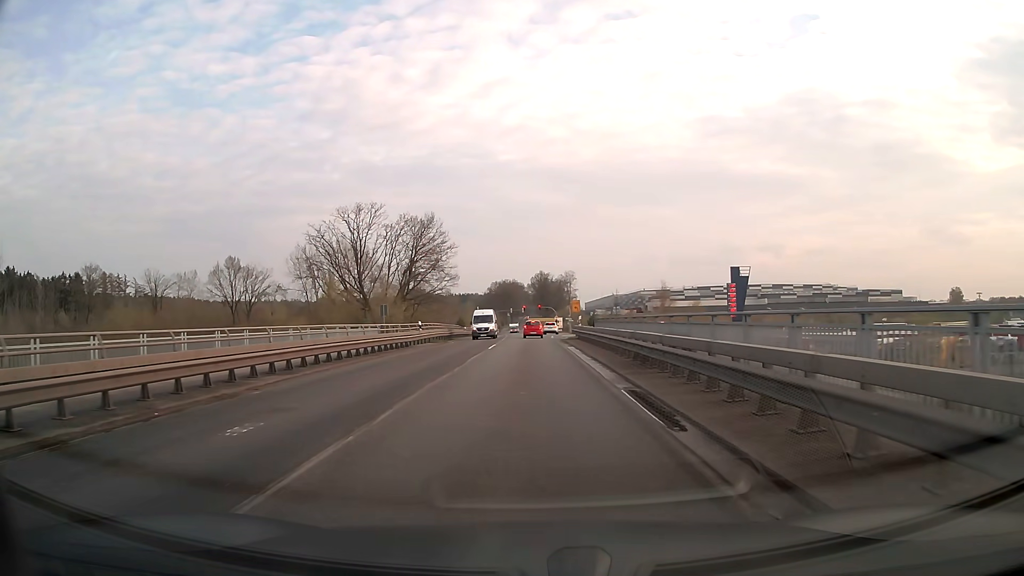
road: primary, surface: asphalt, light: Day
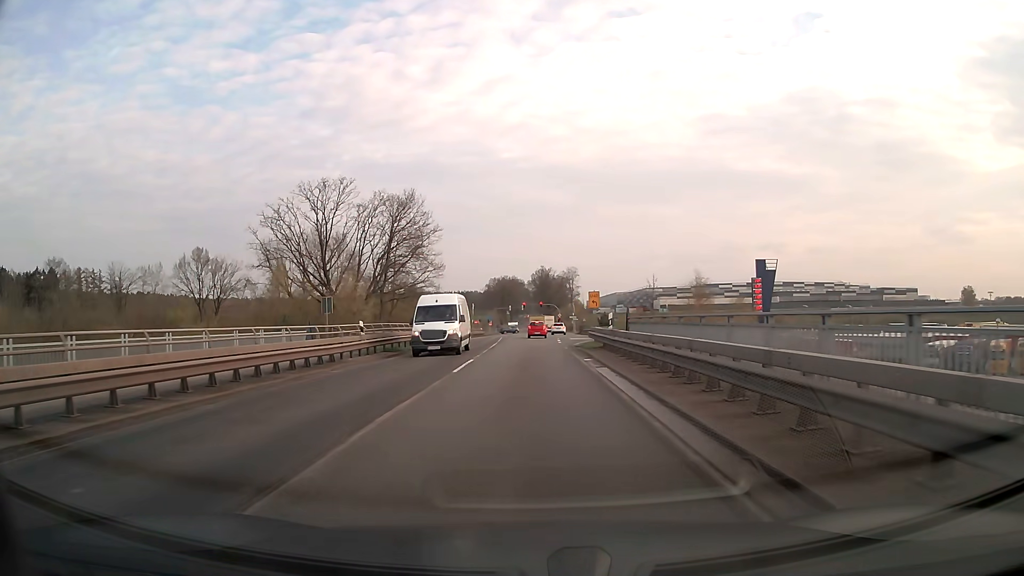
(0.0, +14.6) m; 0°
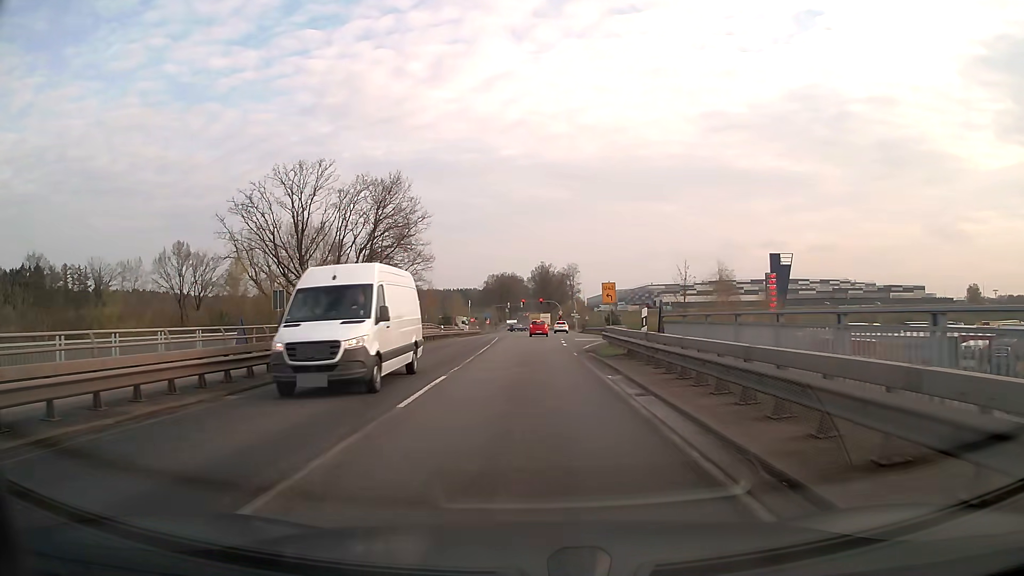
(0.0, +7.2) m; 0°
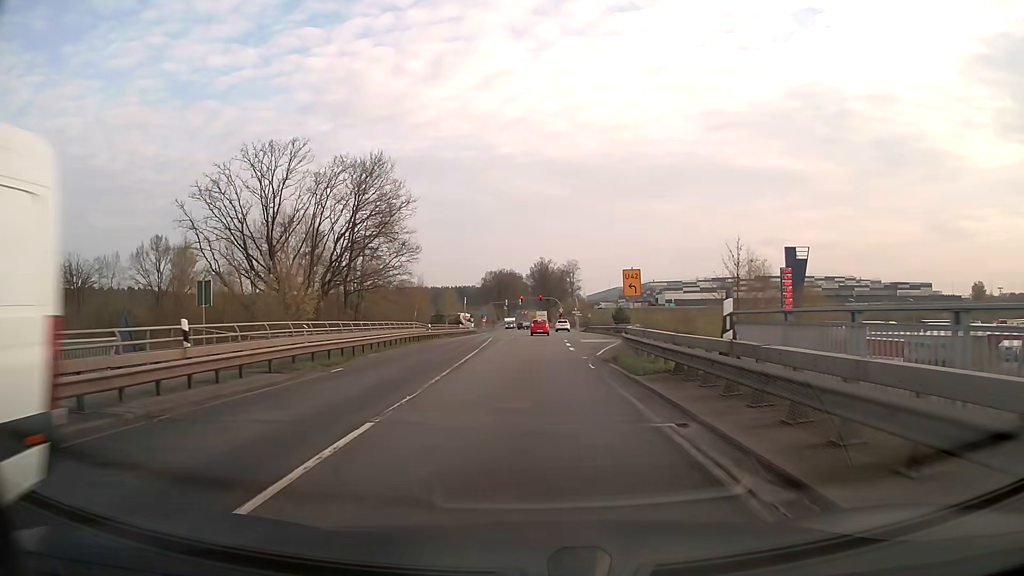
(0.0, +7.2) m; 0°
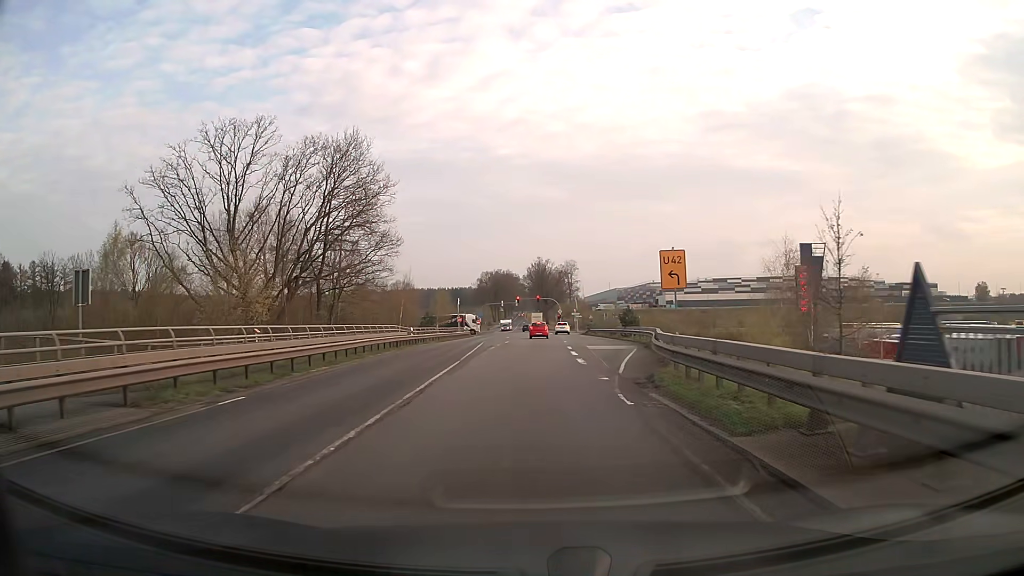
(0.0, +7.1) m; +1°
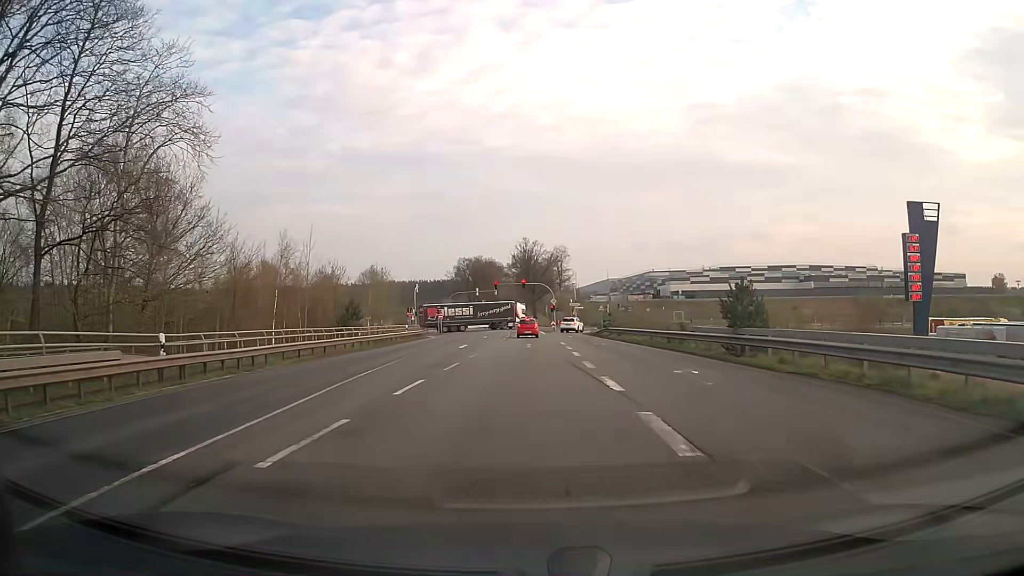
(+0.3, +32.6) m; +1°
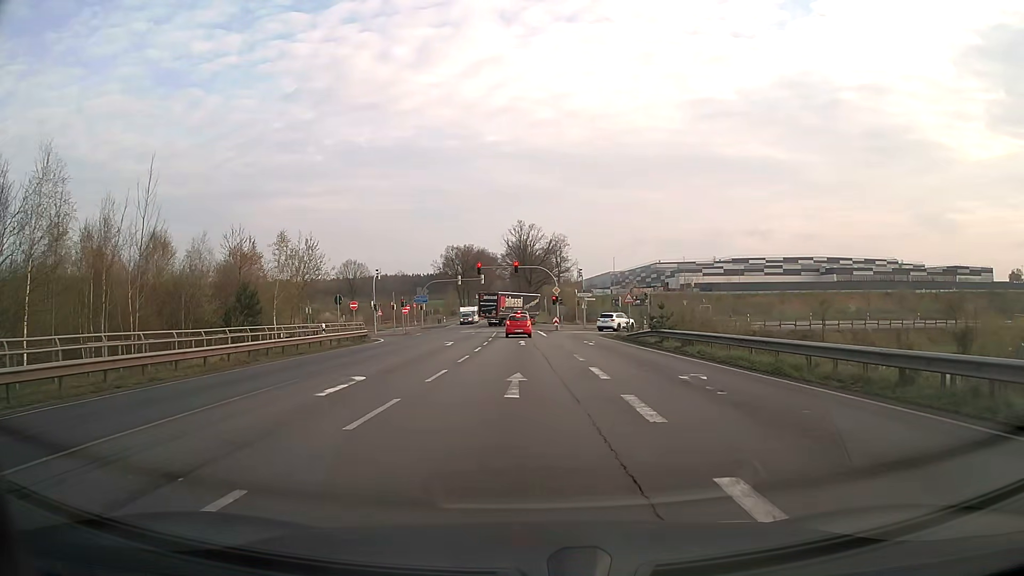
(+0.2, +21.7) m; +1°
